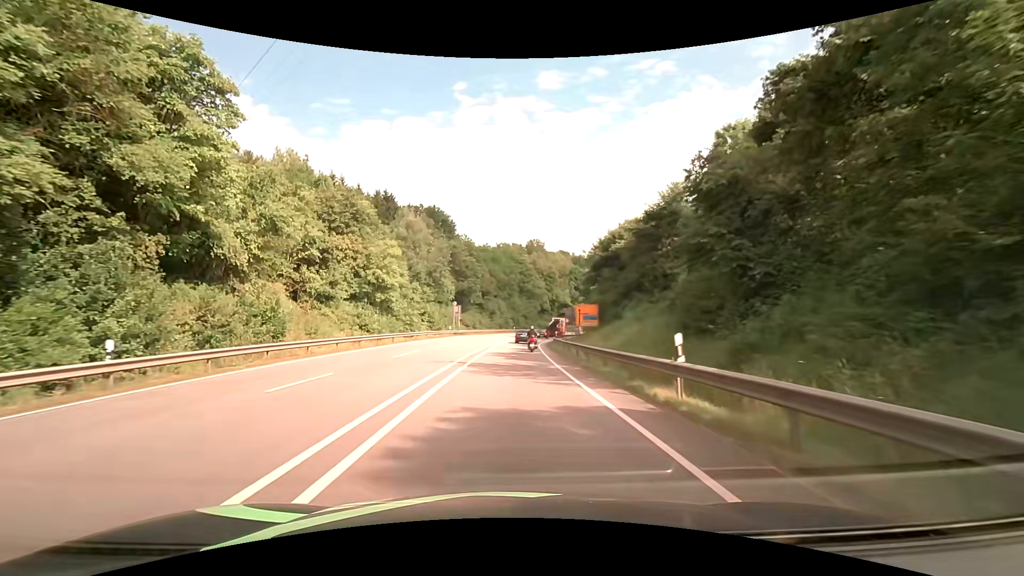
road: primary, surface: asphalt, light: Day
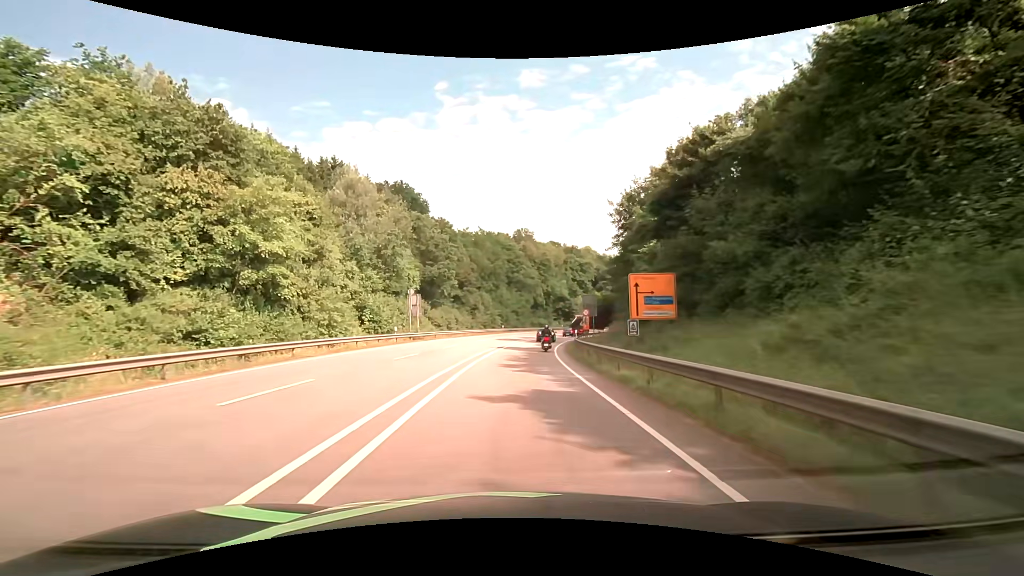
(+0.4, +26.2) m; +2°
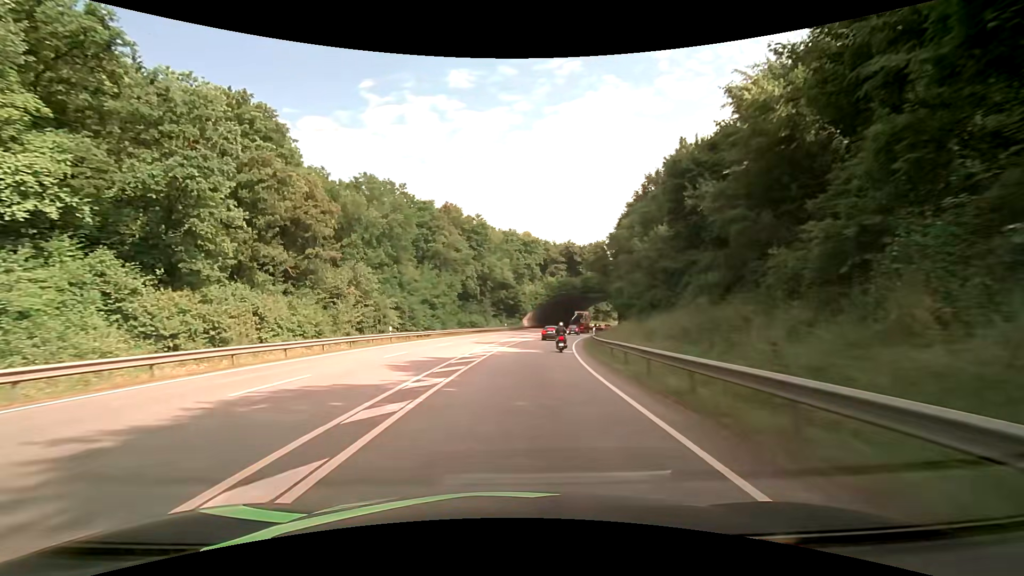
(+2.8, +46.4) m; +7°
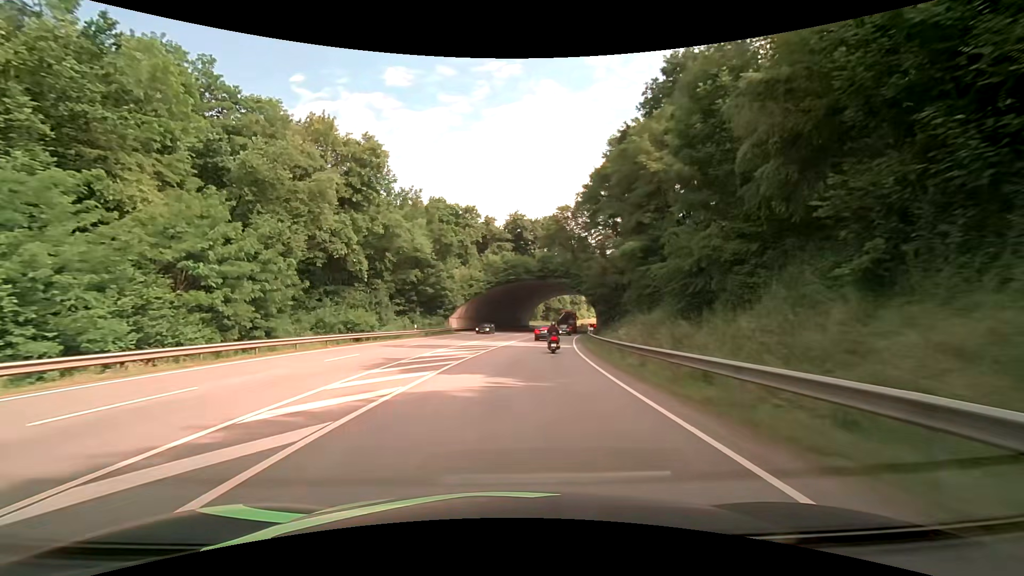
(+3.0, +38.0) m; +8°
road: primary_link
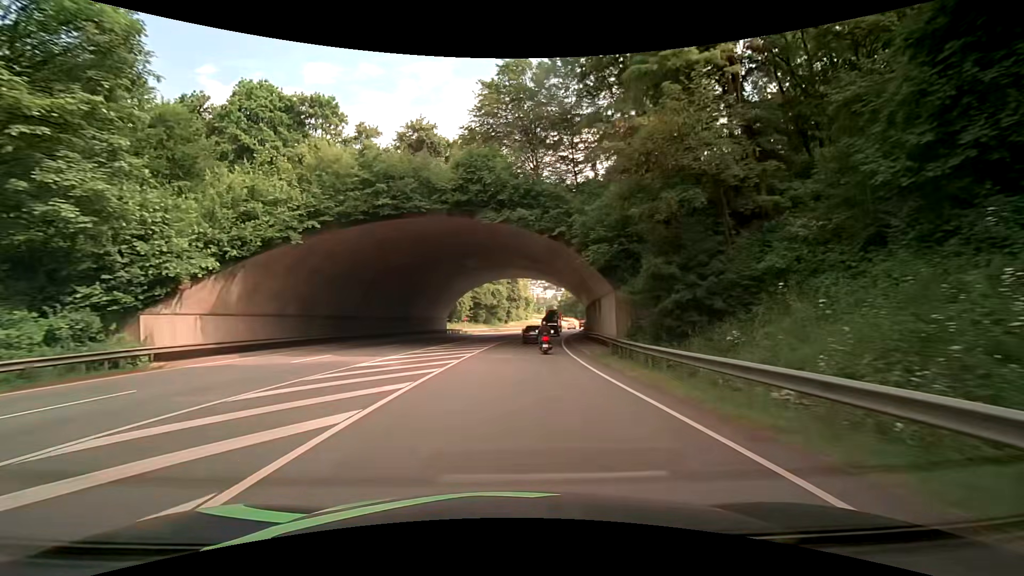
(+2.9, +46.9) m; +7°
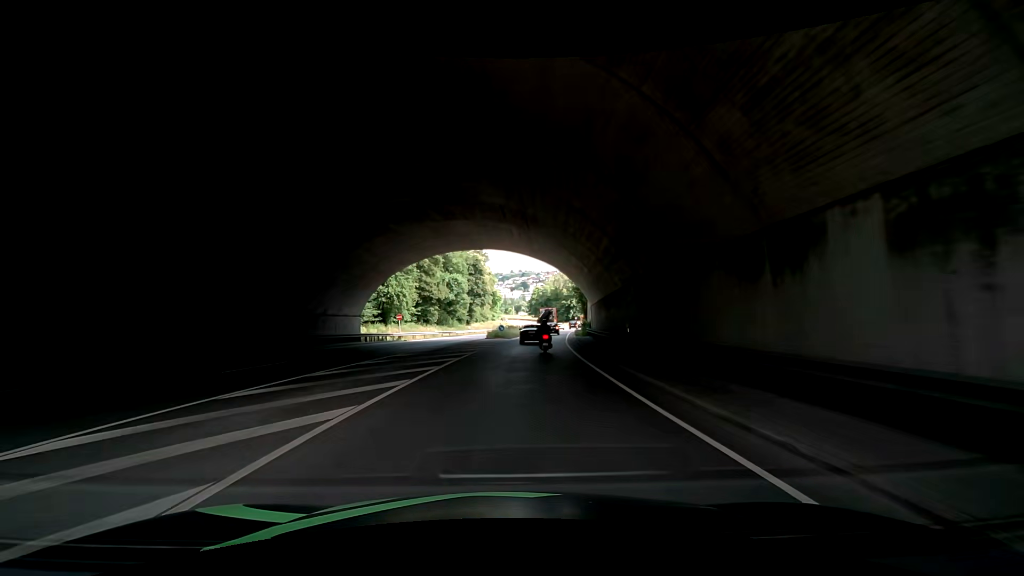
(+1.1, +27.8) m; +4°
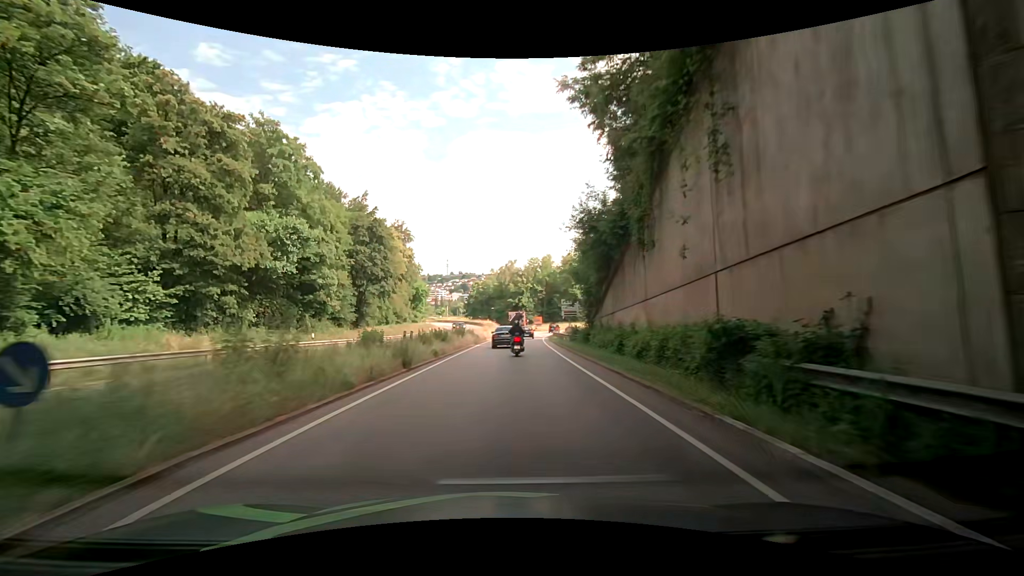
(+1.2, +45.6) m; +5°
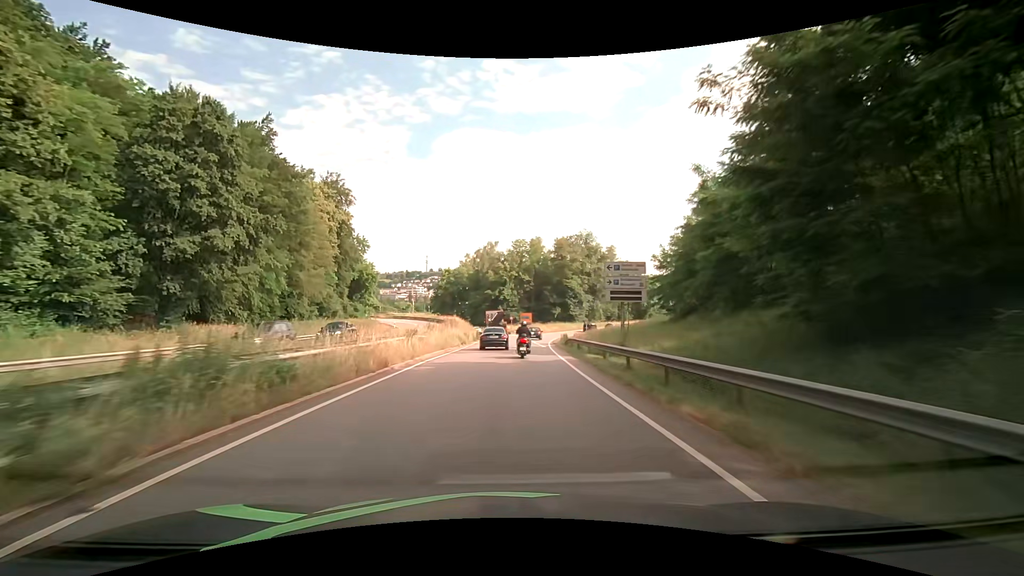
(+1.4, +35.8) m; +4°
(0, +10) (0, +20) (0, +30) (+1, +40) (+2, +50) (+3, +60) (+5, +70) (+7, +79) (+10, +89) (+13, +98) m
